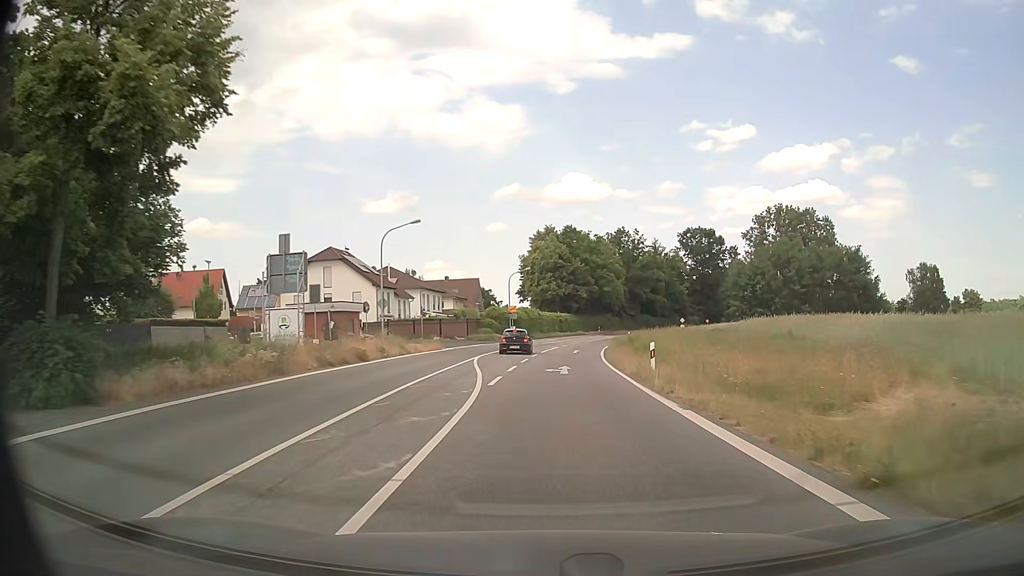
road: secondary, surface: asphalt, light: Day
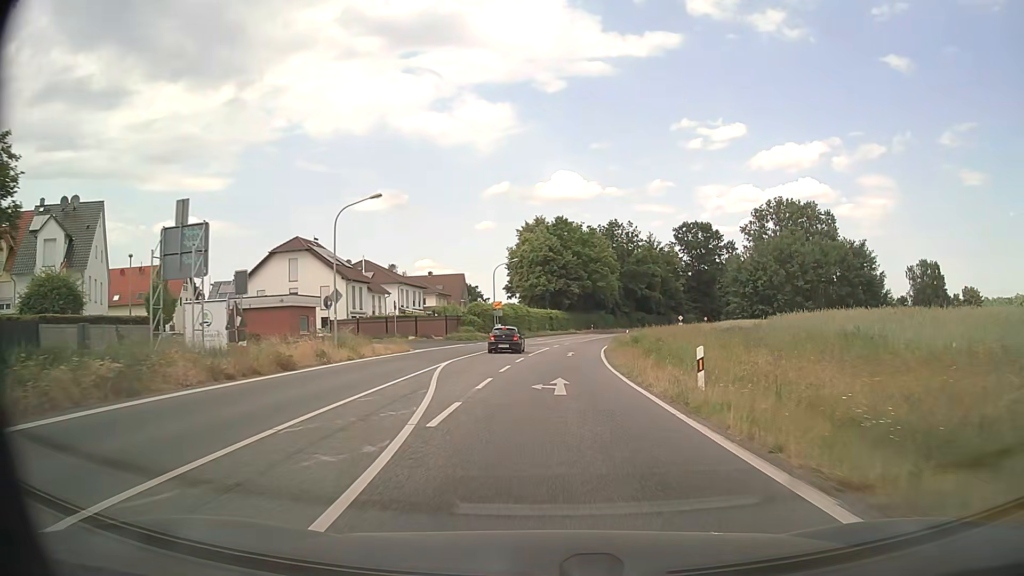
(+0.1, +7.5) m; +1°
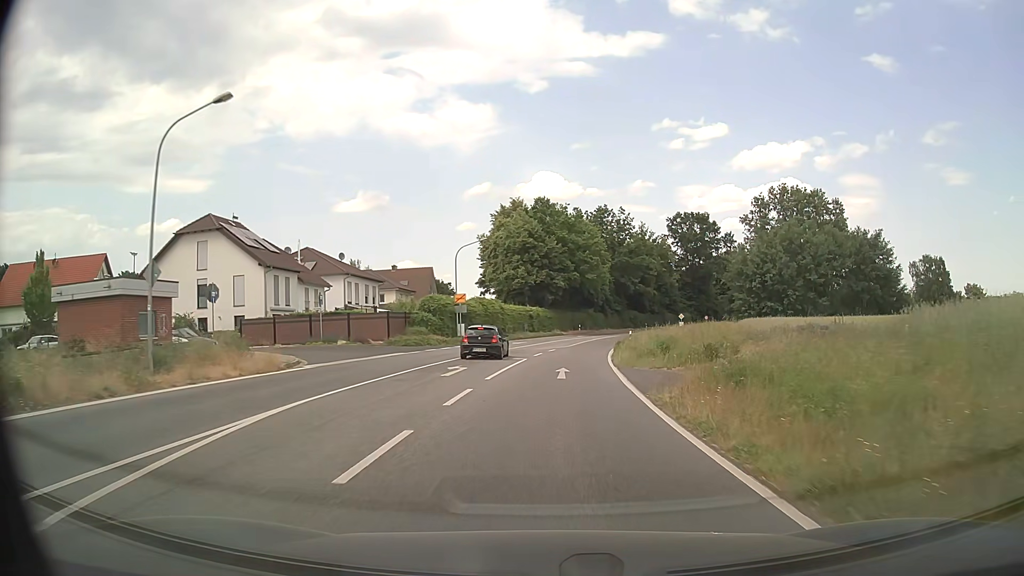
(+0.2, +15.6) m; +2°
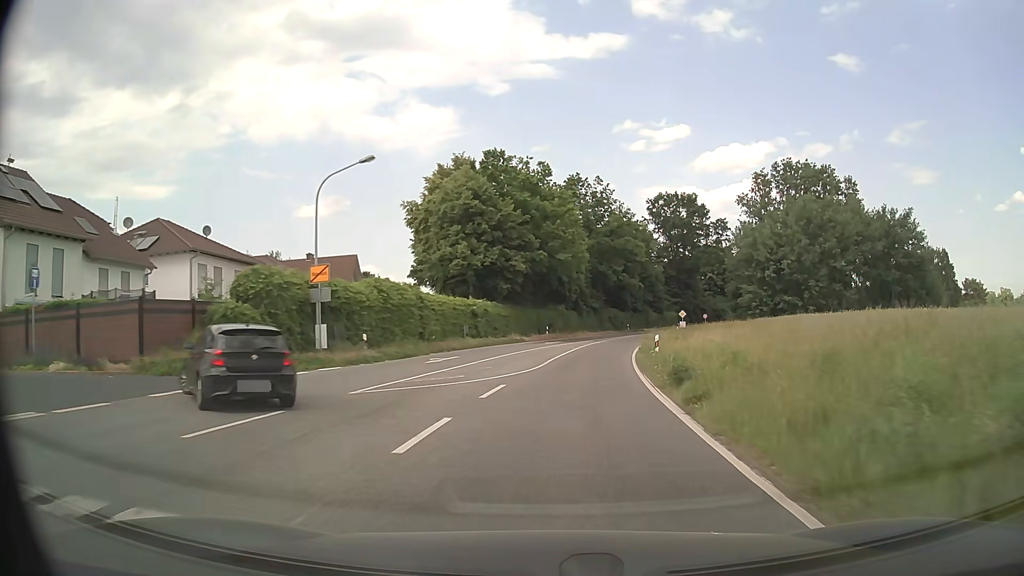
(+0.6, +24.9) m; +3°
